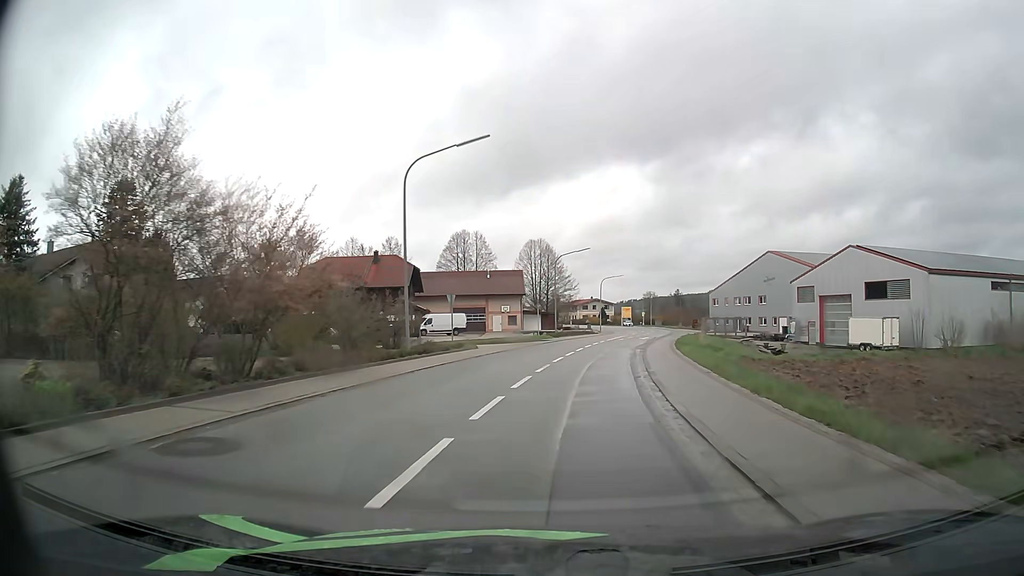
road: secondary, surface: asphalt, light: Day
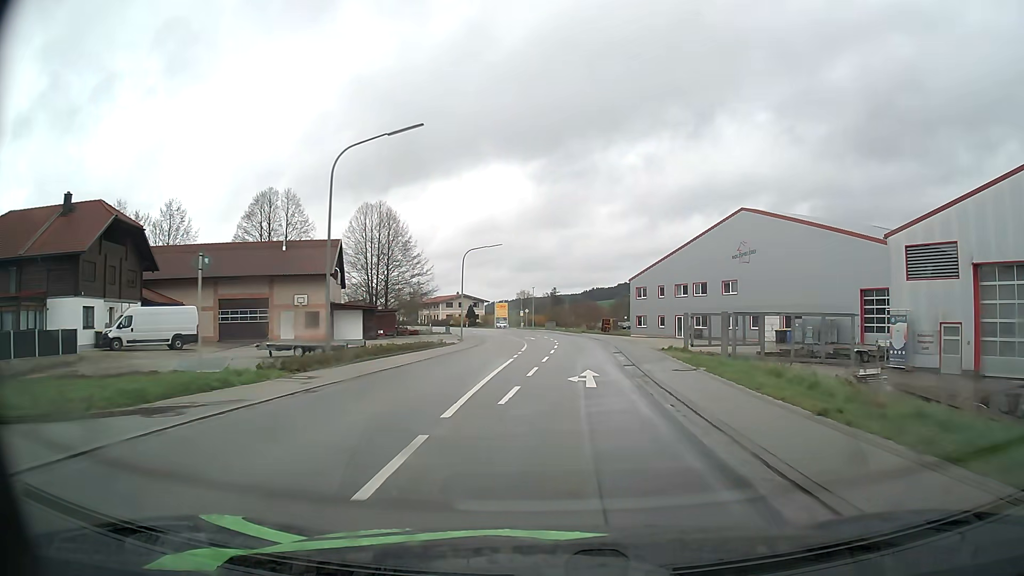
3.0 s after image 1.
(+3.5, +40.0) m; +11°
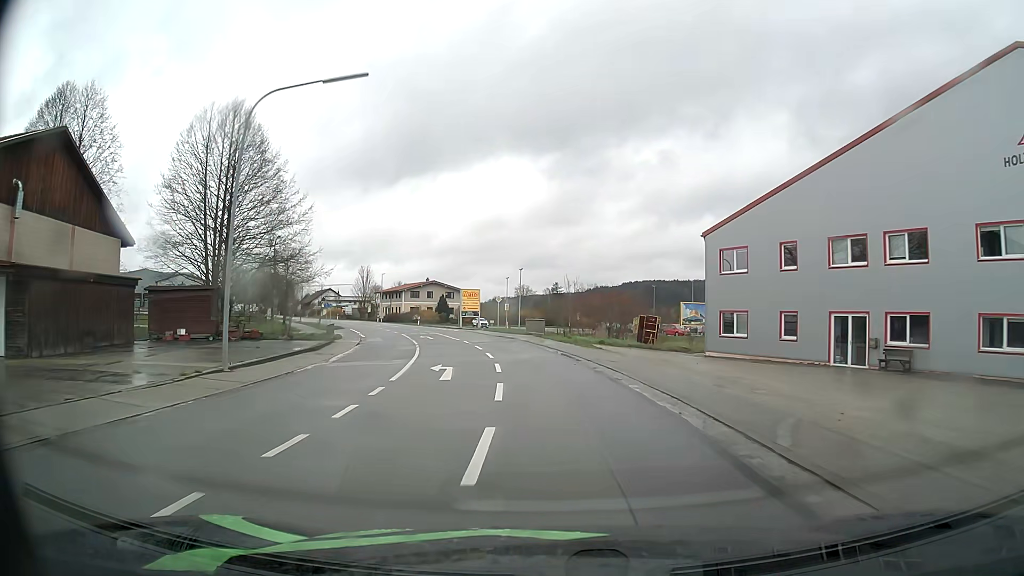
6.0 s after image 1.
(+1.3, +41.6) m; 0°
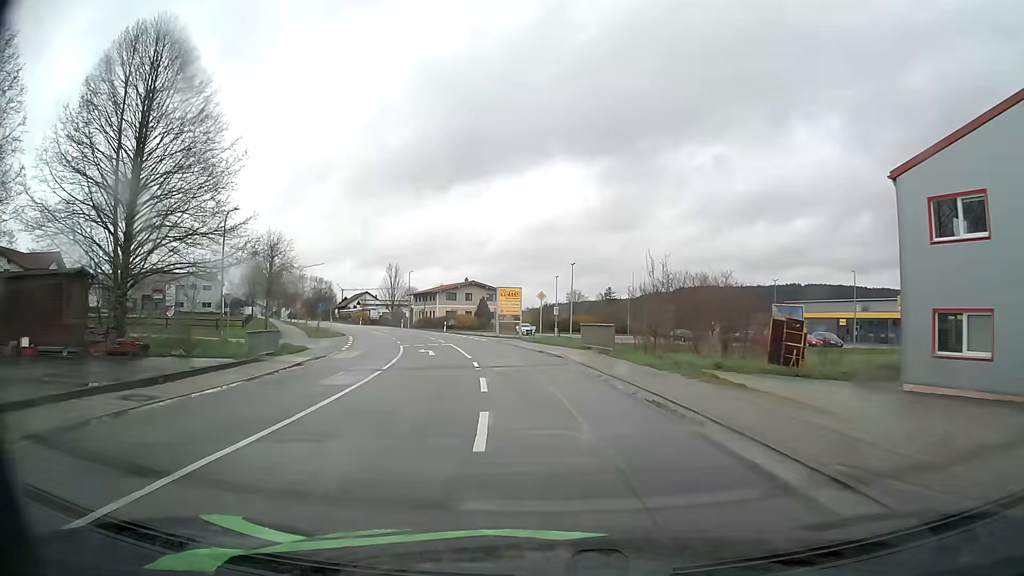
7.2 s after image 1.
(-0.6, +16.7) m; -4°
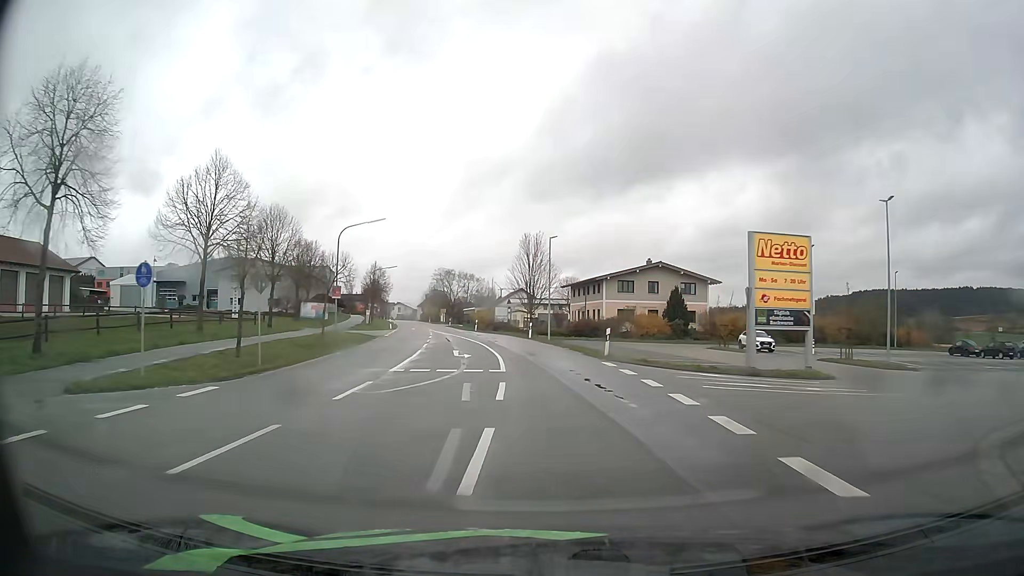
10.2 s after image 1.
(-5.7, +41.9) m; -15°
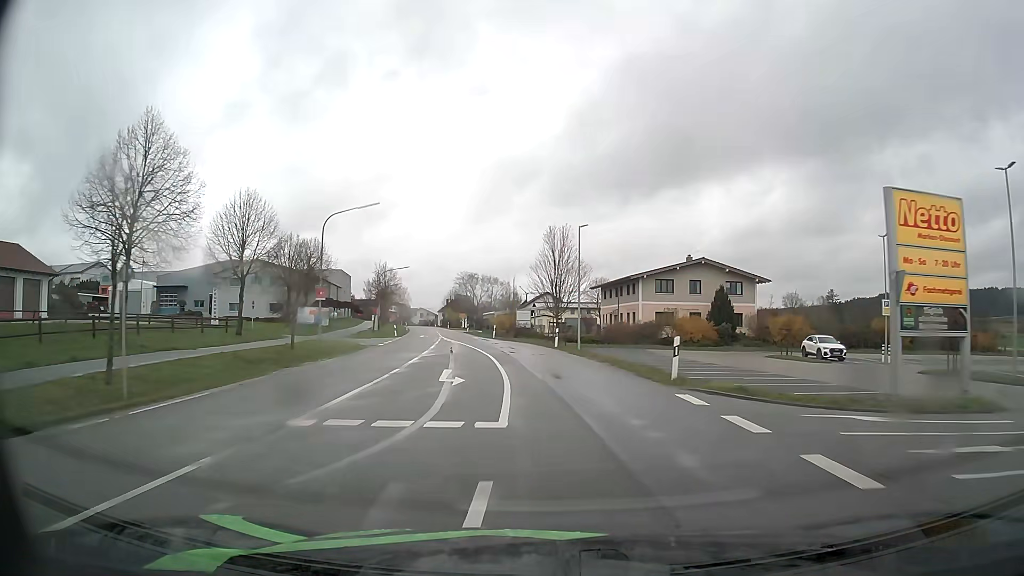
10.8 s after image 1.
(-0.2, +8.8) m; -2°
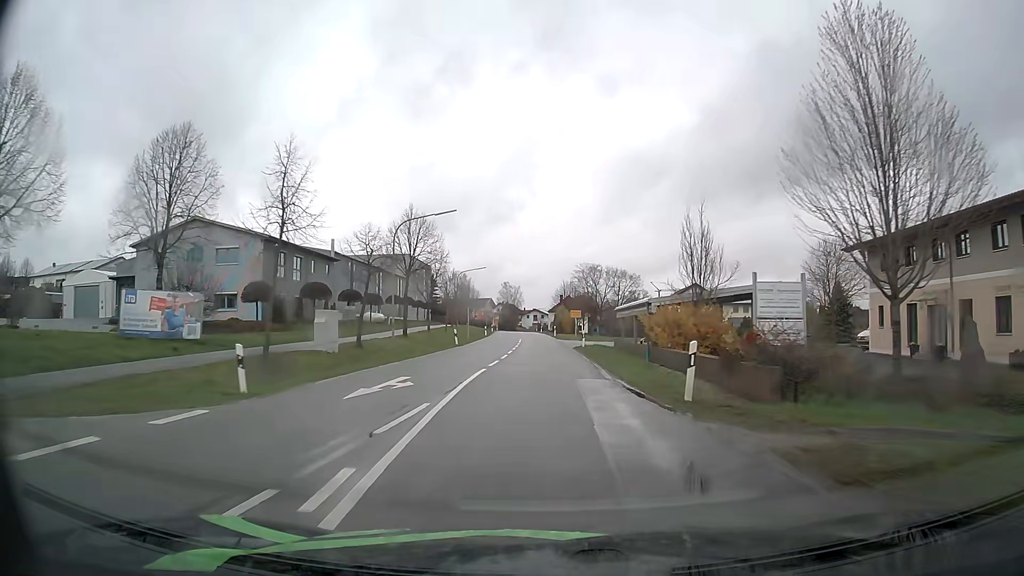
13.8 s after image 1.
(-4.7, +44.9) m; -11°
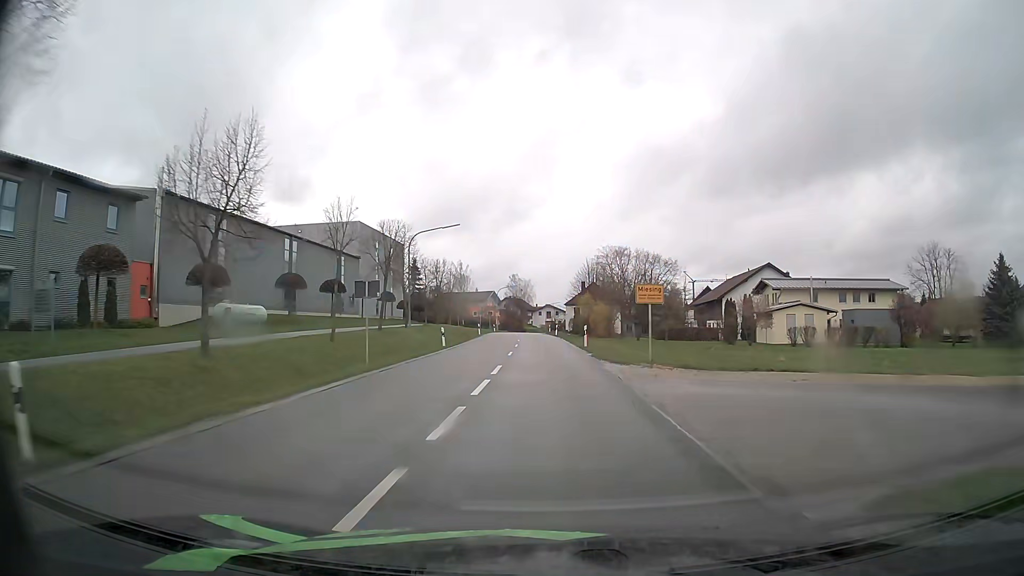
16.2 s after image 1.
(-0.5, +36.6) m; -1°
(0, +10) (0, +20) (0, +30) (-1, +40) (-1, +50) (-2, +60) (-2, +70) (-3, +80) (-3, +90) (-3, +100) m
